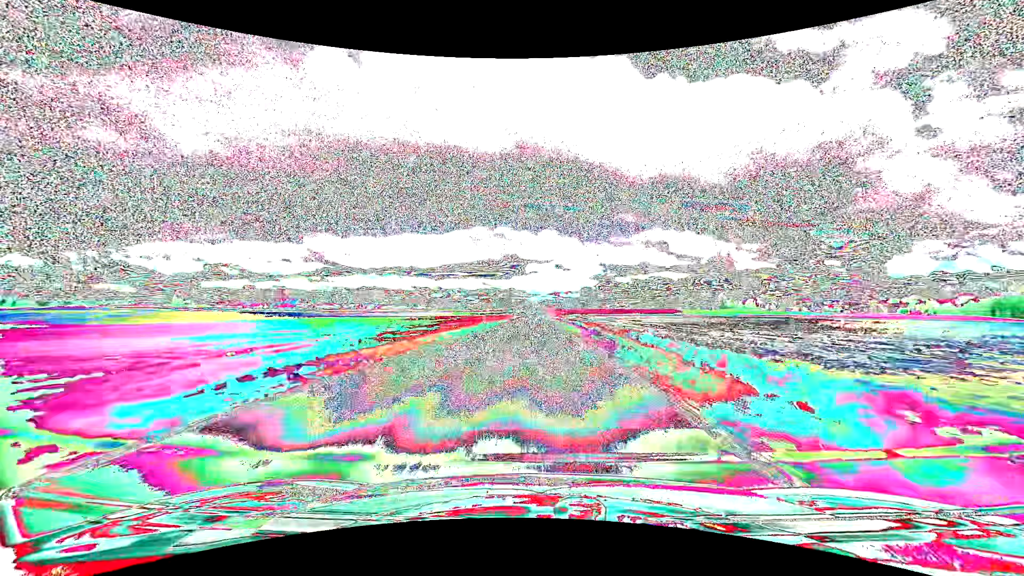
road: tertiary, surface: asphalt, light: Day
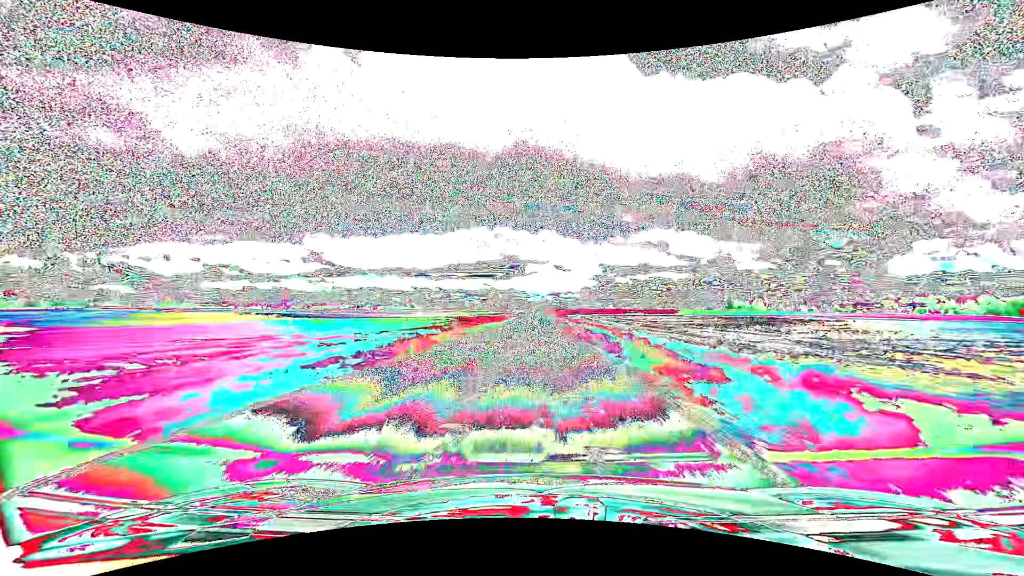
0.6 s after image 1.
(0.0, +16.9) m; 0°
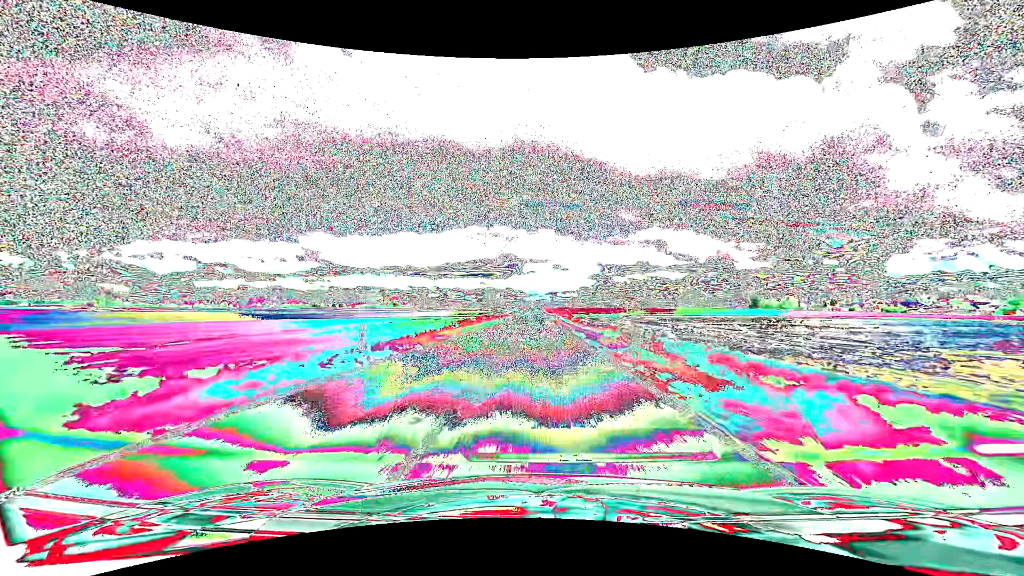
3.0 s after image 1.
(-0.1, +67.5) m; 0°
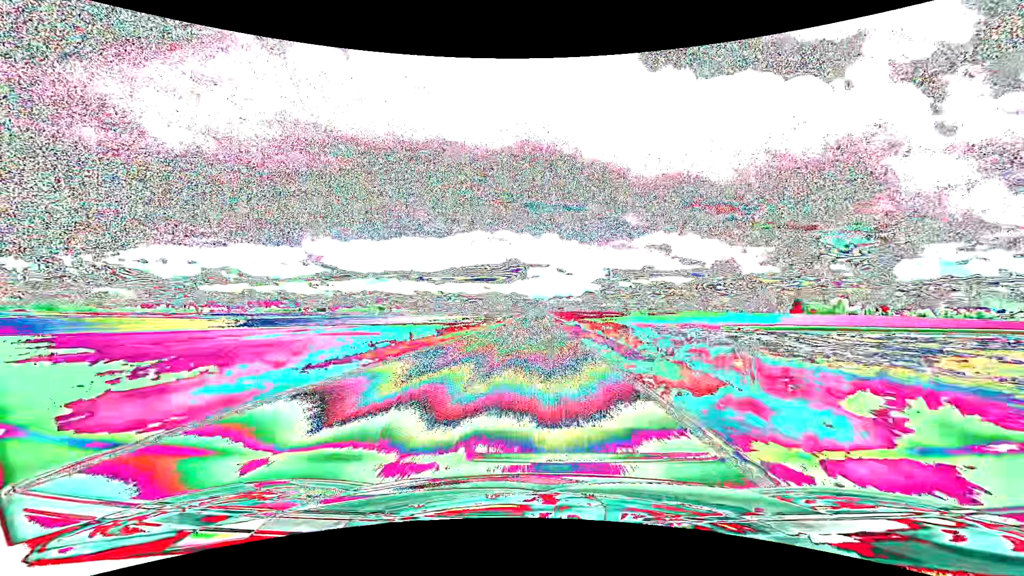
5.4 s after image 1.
(-0.2, +68.0) m; -1°
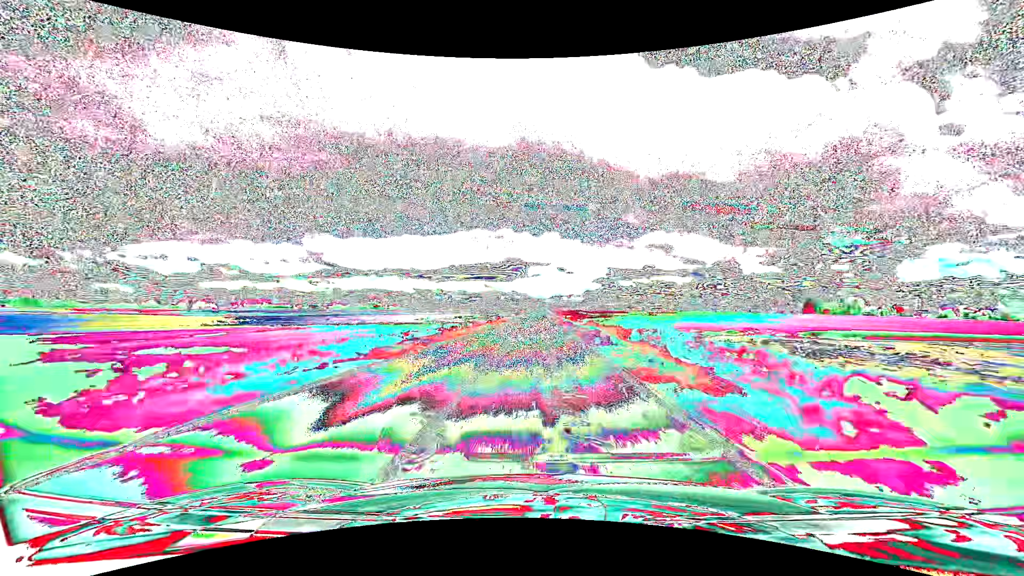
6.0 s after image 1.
(0.0, +17.2) m; 0°
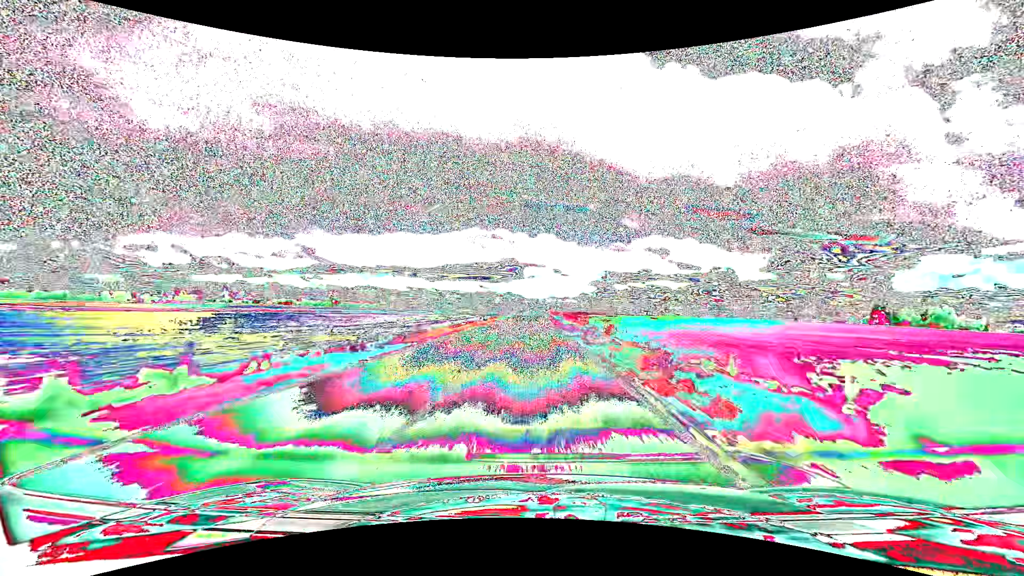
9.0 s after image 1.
(+0.4, +85.8) m; +1°
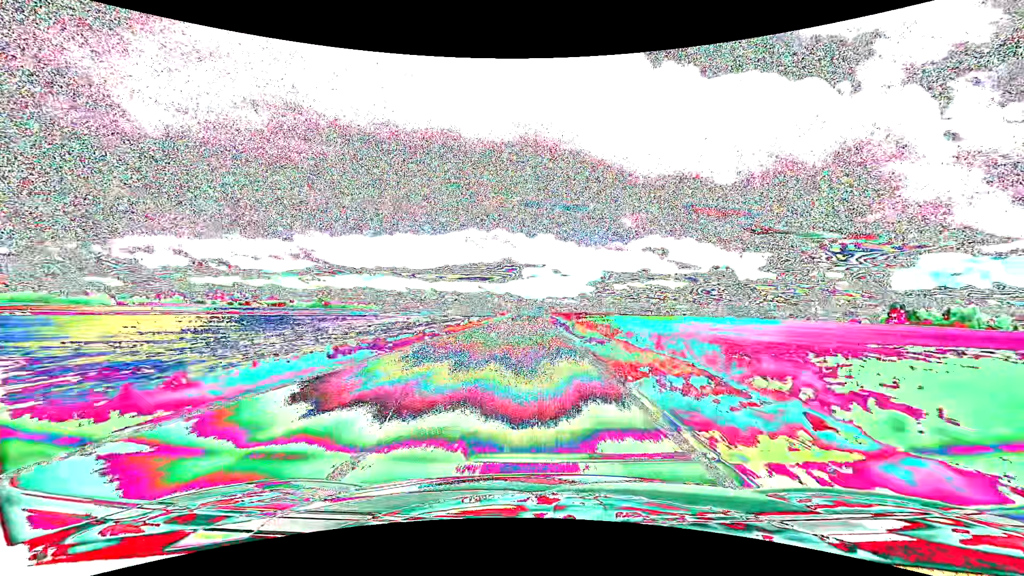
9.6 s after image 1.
(0.0, +16.8) m; 0°
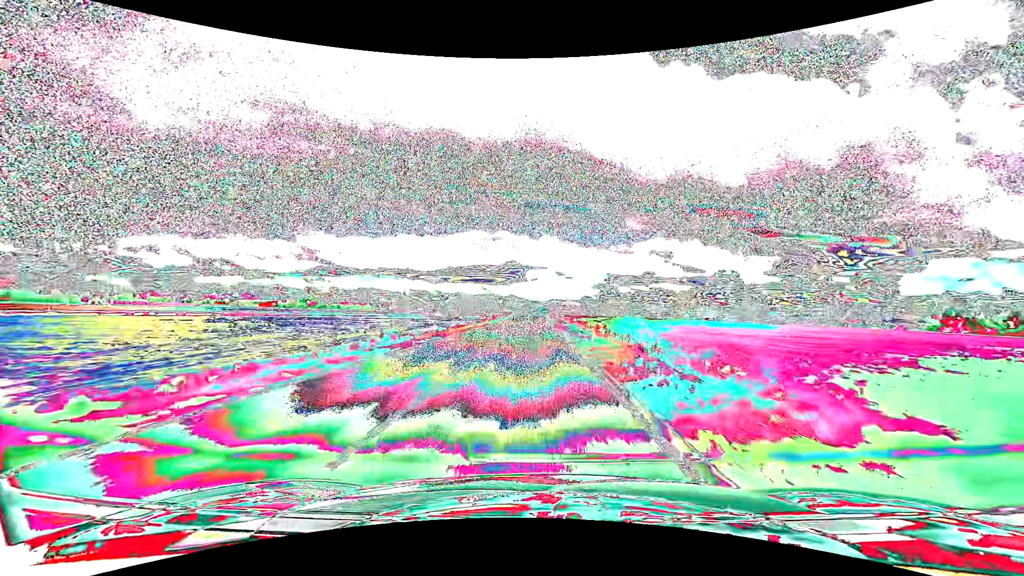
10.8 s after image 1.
(-0.1, +32.8) m; -1°
(0, +10) (0, +20) (0, +30) (0, +40) (0, +50) (0, +60) (0, +70) (0, +80) (0, +90) (0, +100) m
